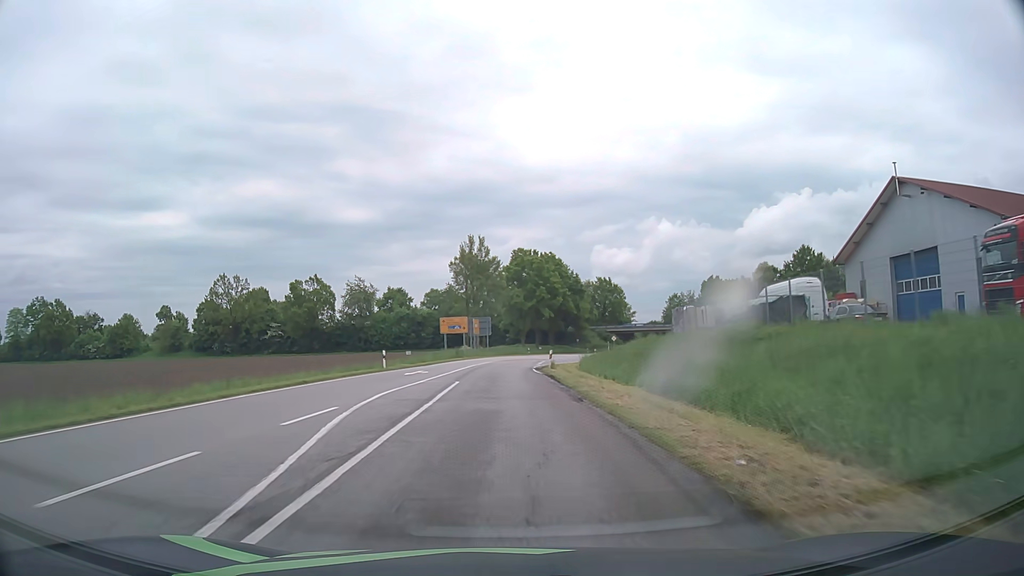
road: tertiary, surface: asphalt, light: Day
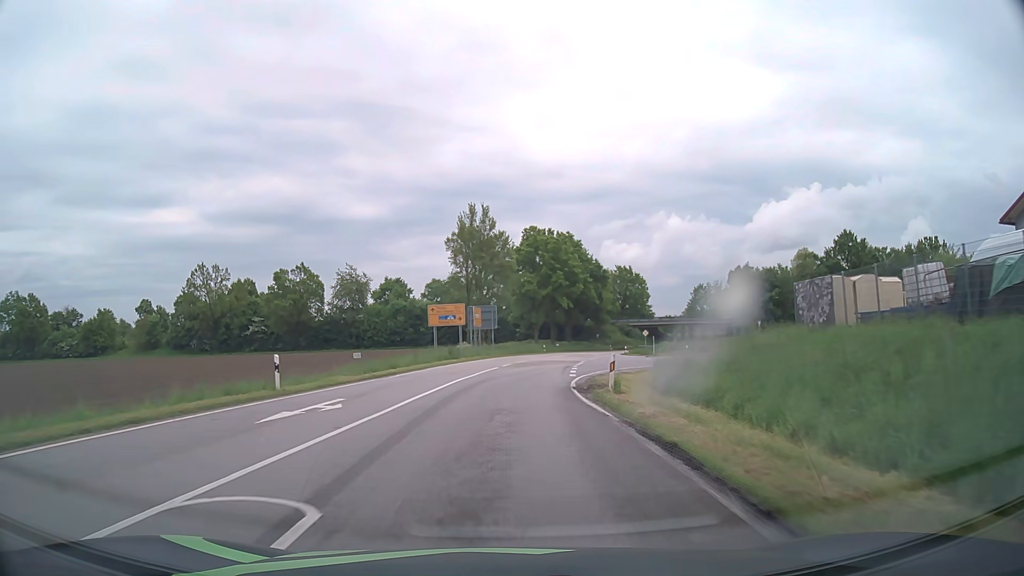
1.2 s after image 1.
(-0.1, +17.9) m; -1°
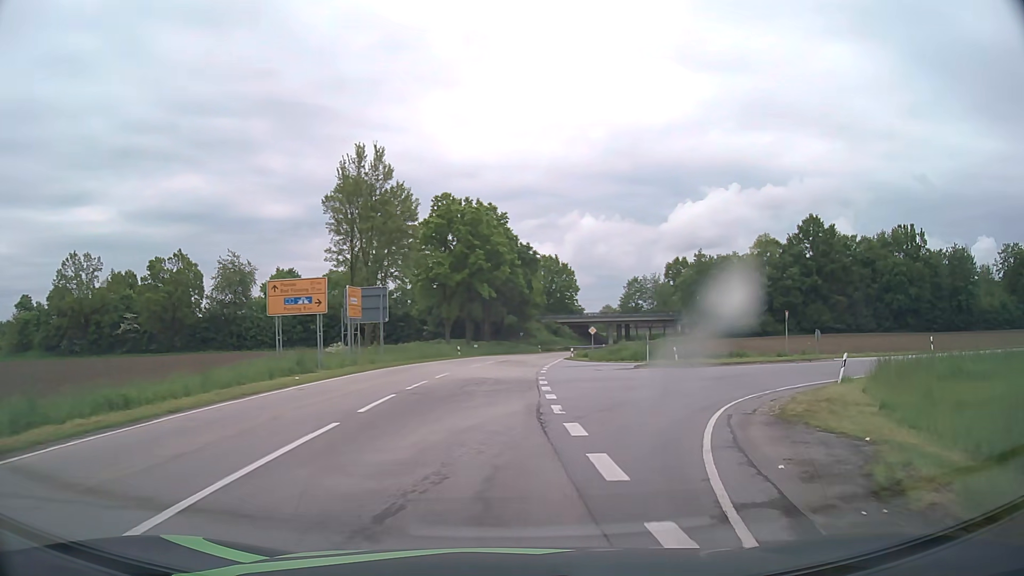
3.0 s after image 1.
(+0.7, +21.6) m; +7°
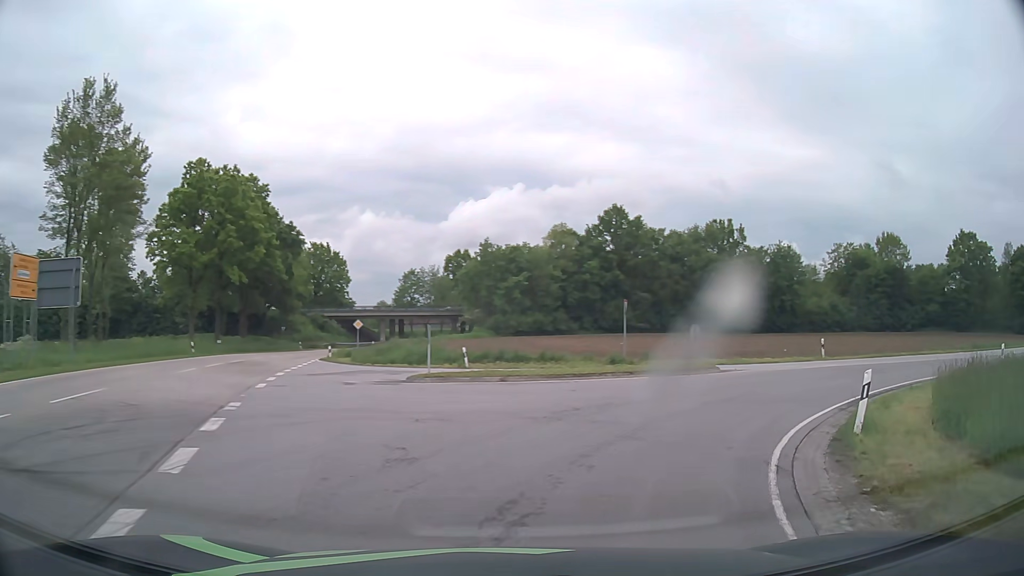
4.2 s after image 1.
(+1.7, +11.8) m; +19°
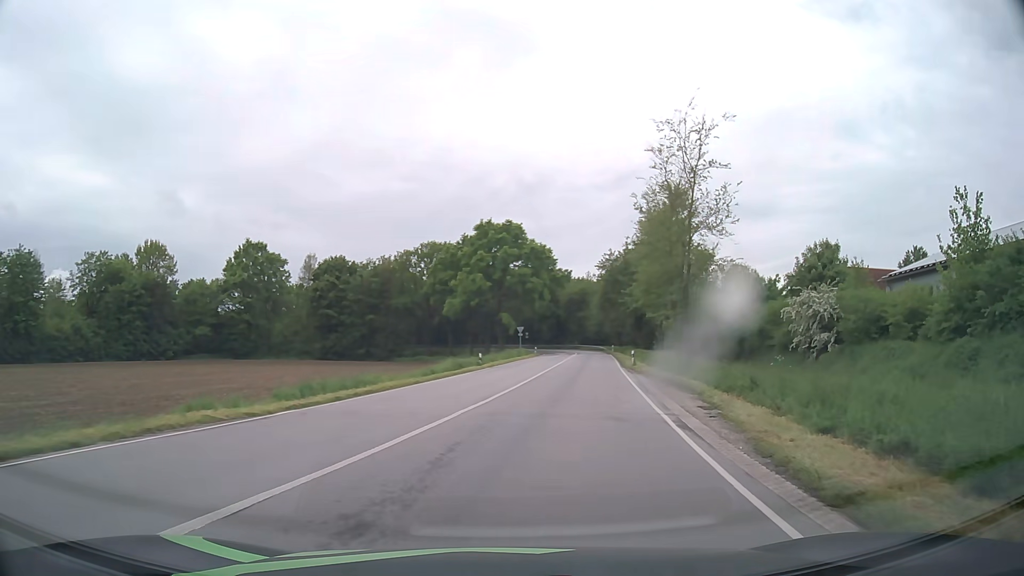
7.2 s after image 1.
(+15.8, +23.3) m; +65°
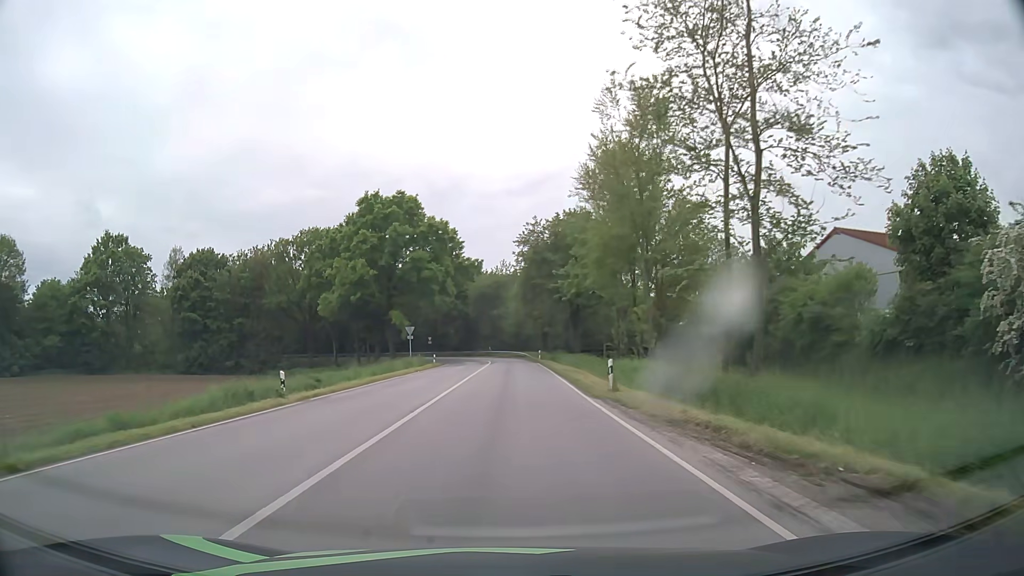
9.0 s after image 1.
(+2.1, +23.9) m; +7°
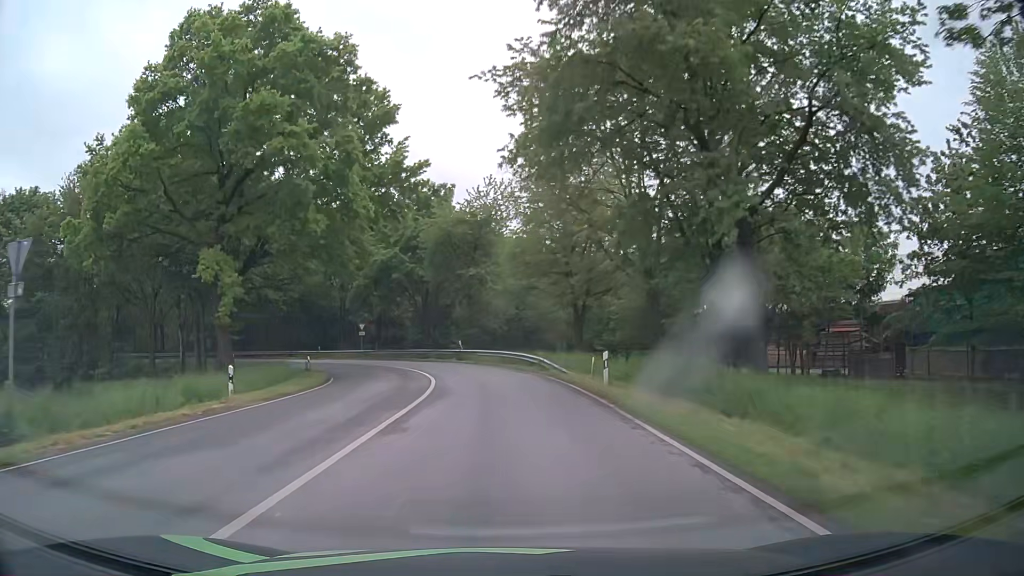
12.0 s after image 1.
(+0.3, +47.5) m; 0°
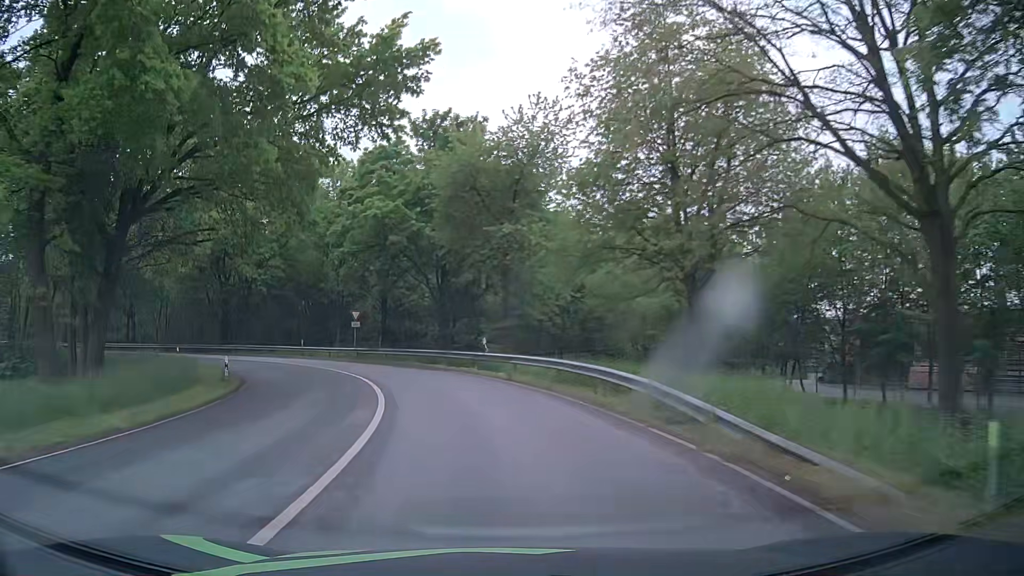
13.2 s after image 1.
(-0.3, +17.6) m; -3°
(0, +10) (-2, +20) (-5, +29) (-10, +38) (-17, +46) (-25, +52) (-34, +56) (-43, +59) (-53, +62) (-62, +65) m
